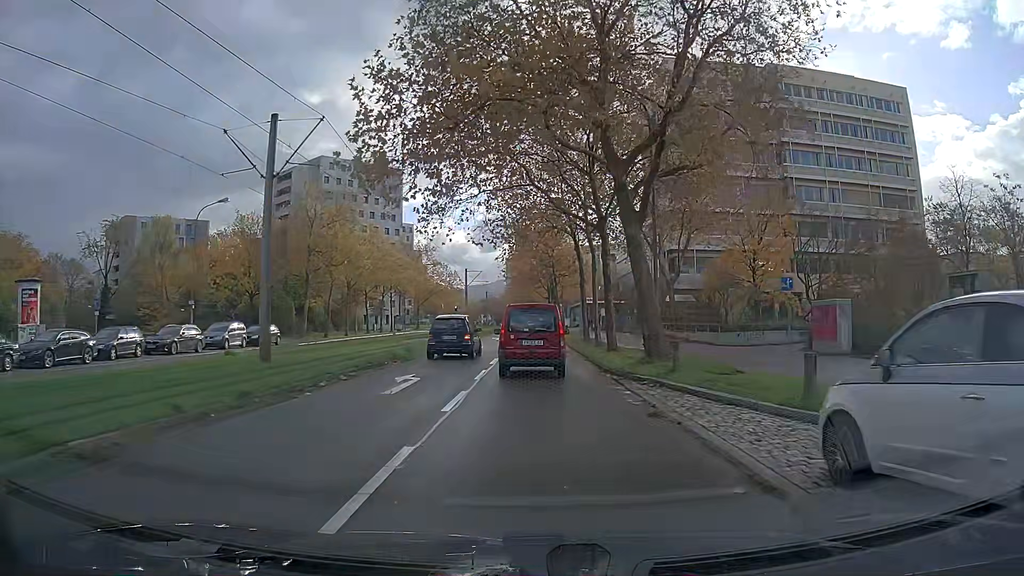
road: tertiary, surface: asphalt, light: Day
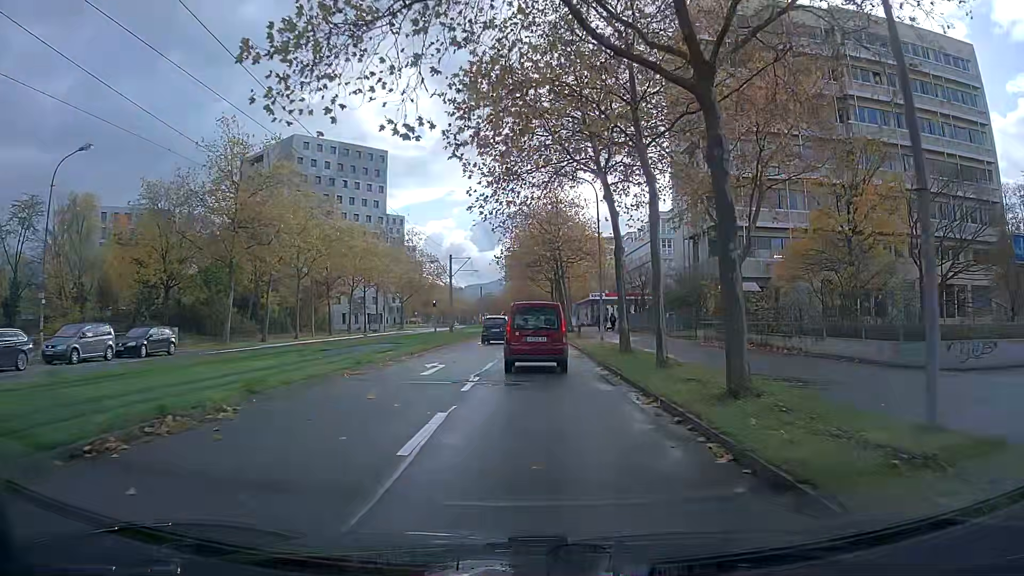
(0.0, +15.1) m; 0°
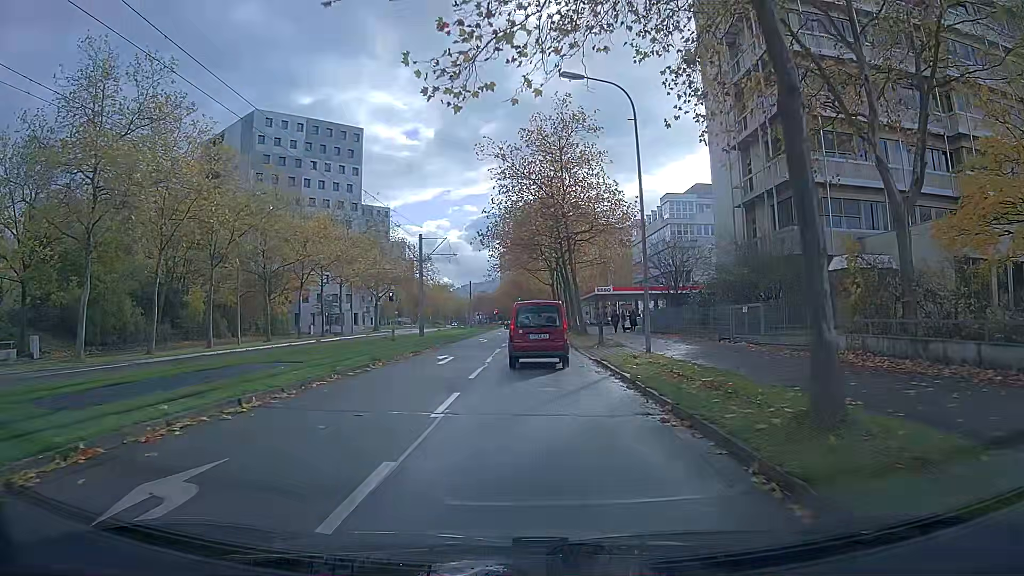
(0.0, +15.2) m; 0°
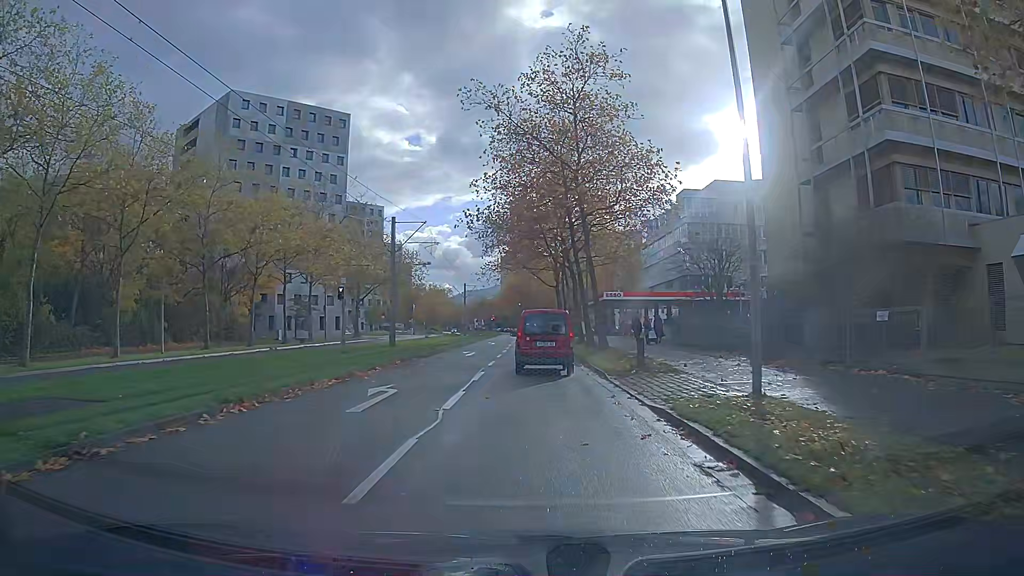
(0.0, +10.3) m; 0°
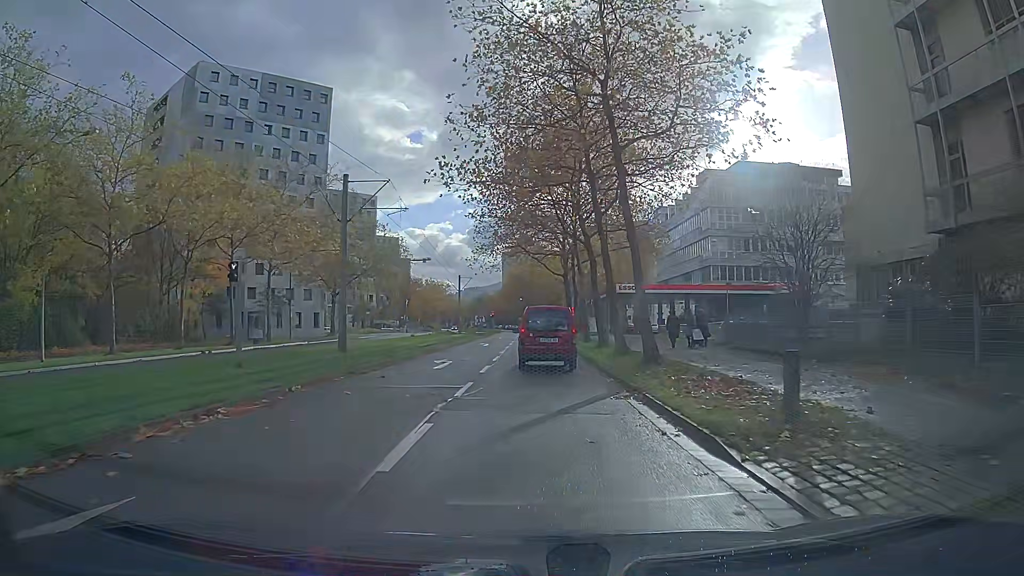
(0.0, +10.6) m; -1°
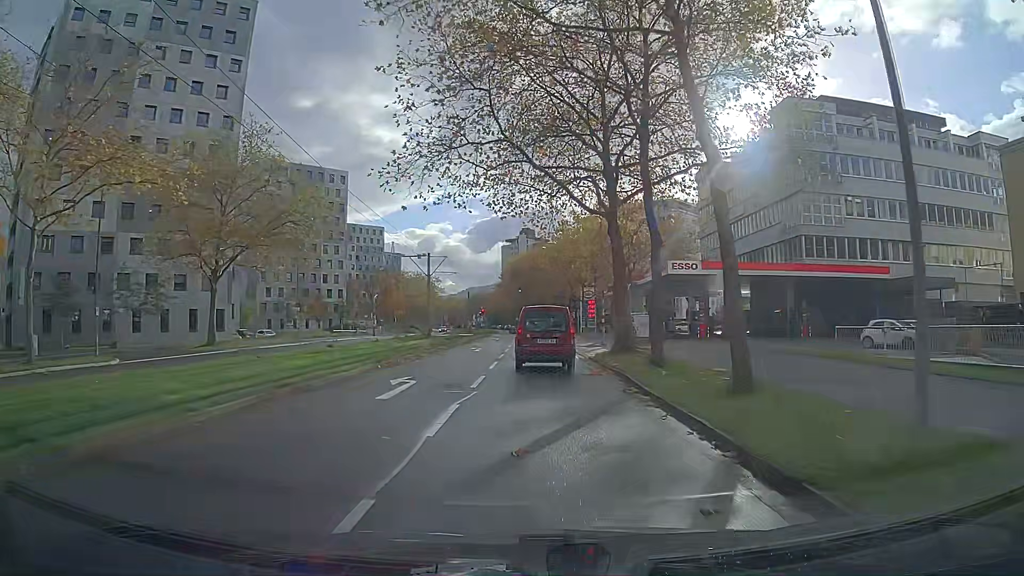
(-0.2, +27.7) m; 0°
